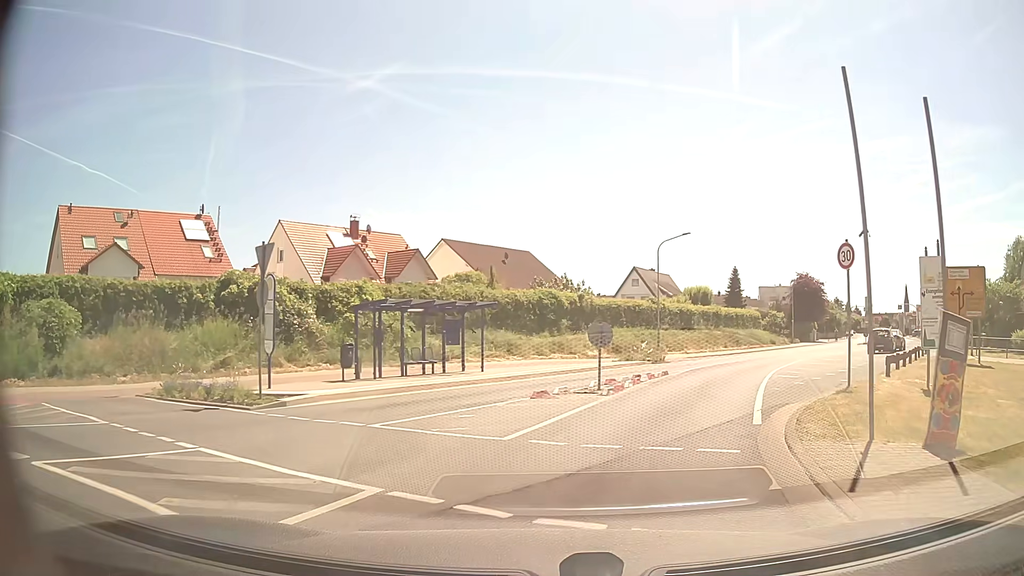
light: Day
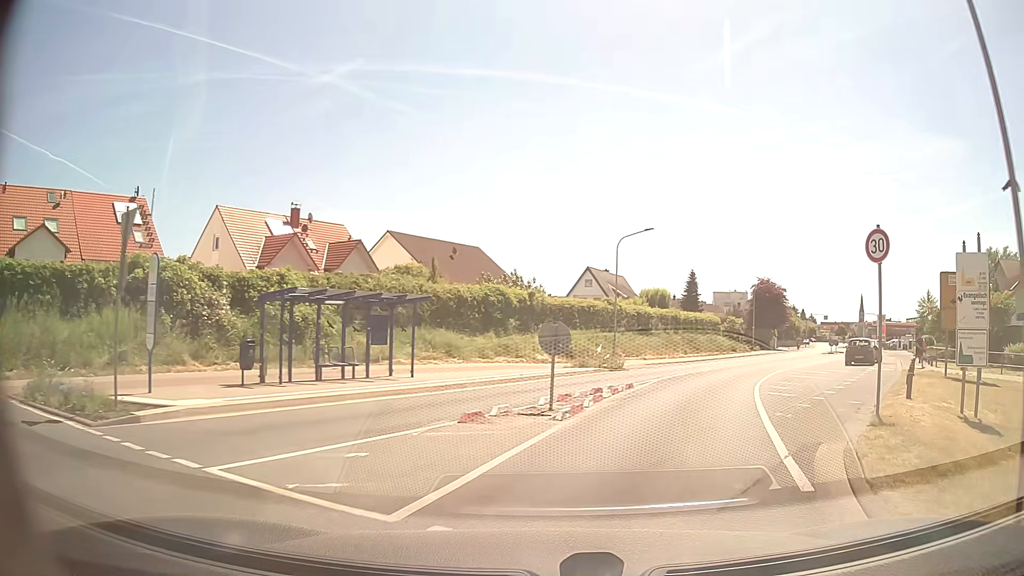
(+0.1, +3.8) m; +3°
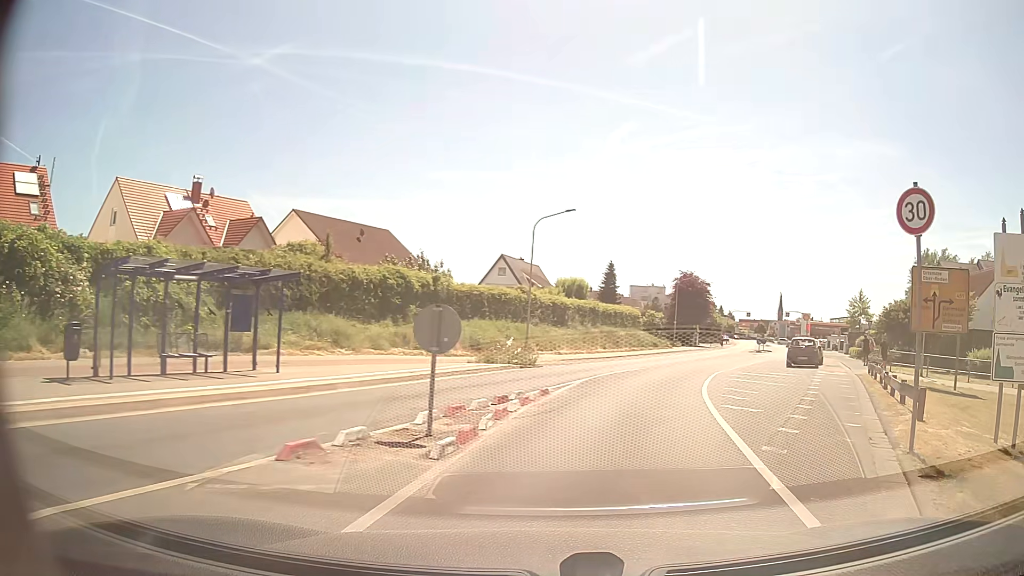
(+0.3, +4.0) m; +7°
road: tertiary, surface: asphalt
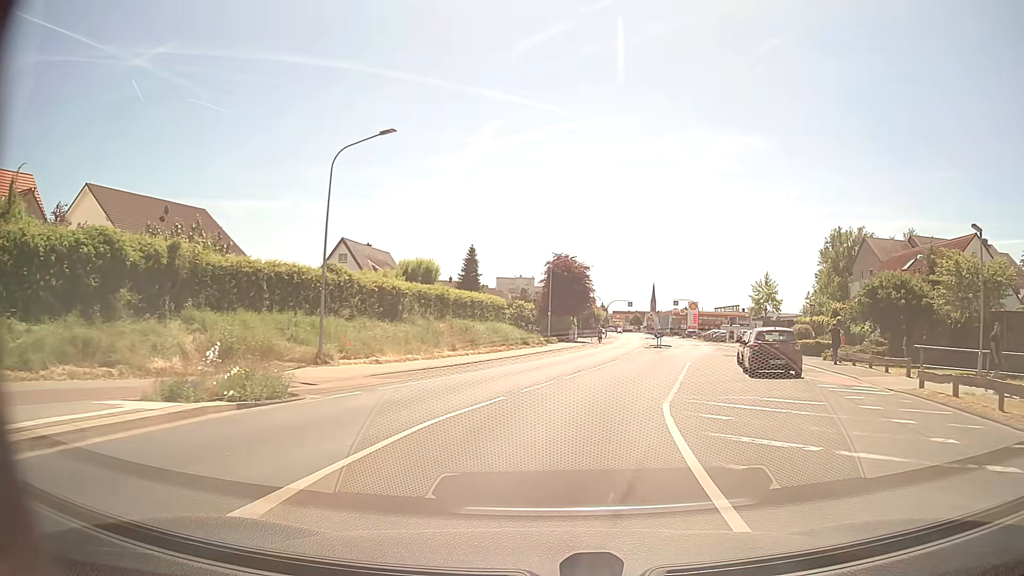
(+2.3, +14.0) m; +13°
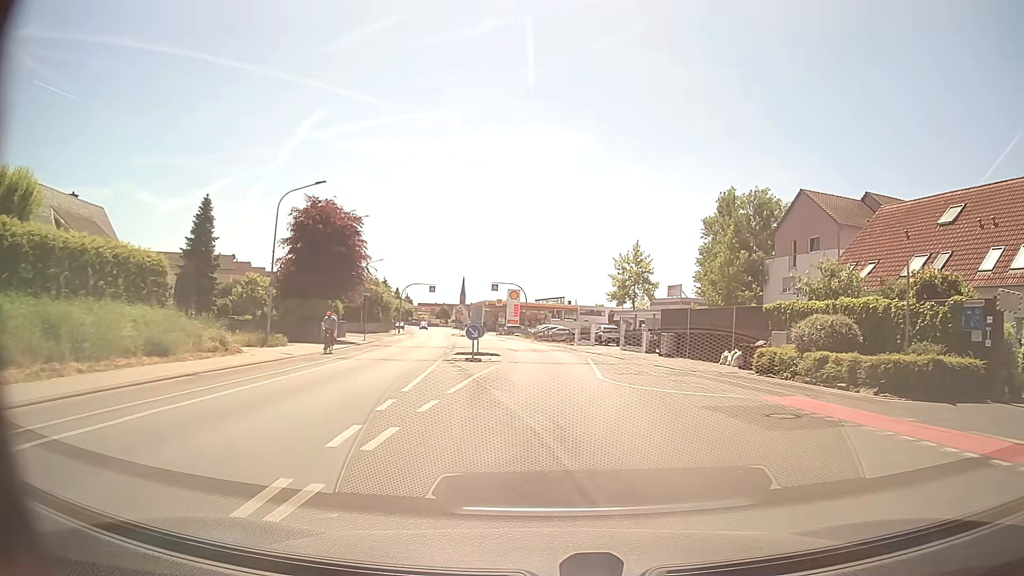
(+4.0, +28.9) m; +15°
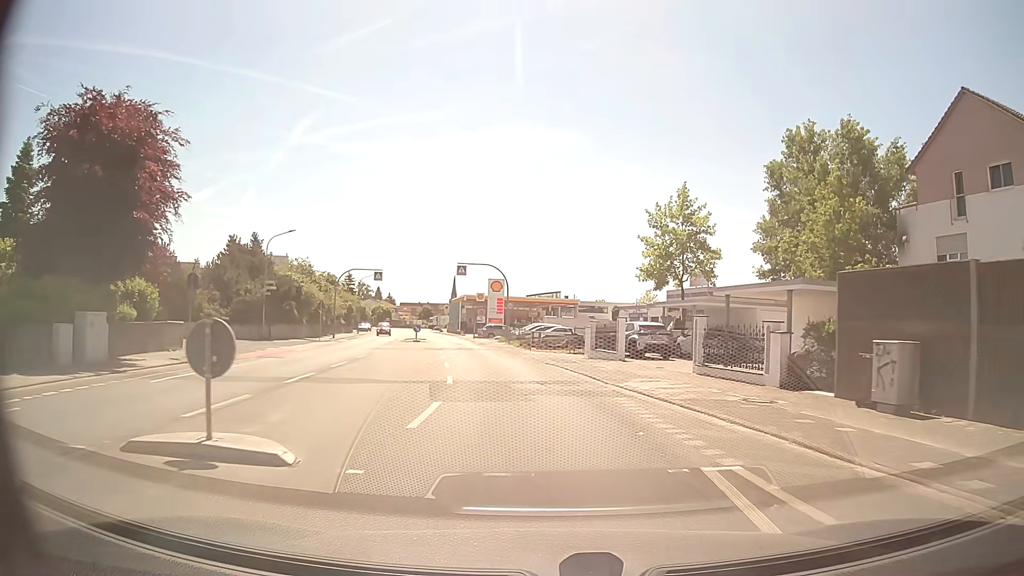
(+0.6, +24.1) m; +1°
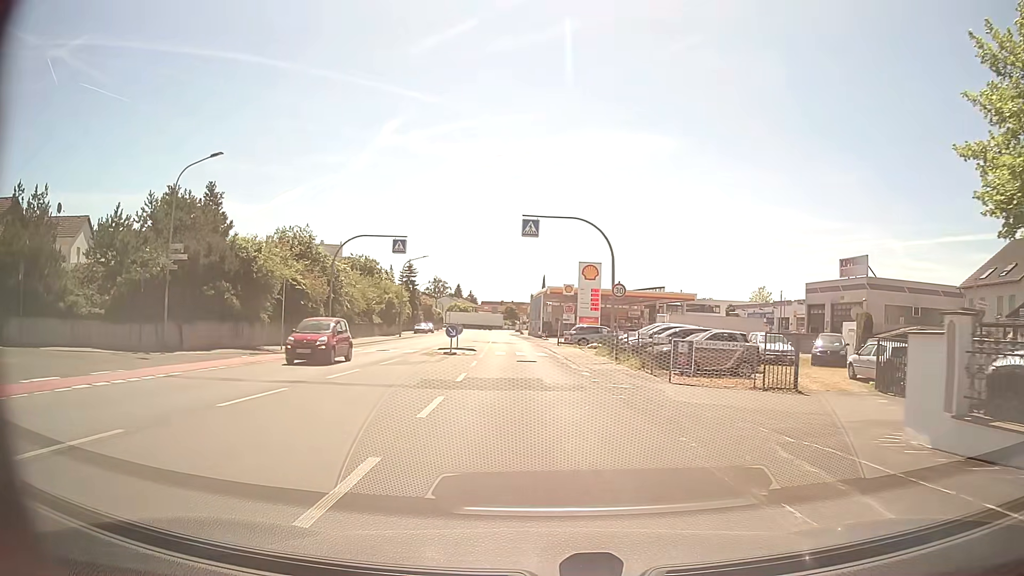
(-1.7, +23.5) m; -8°
